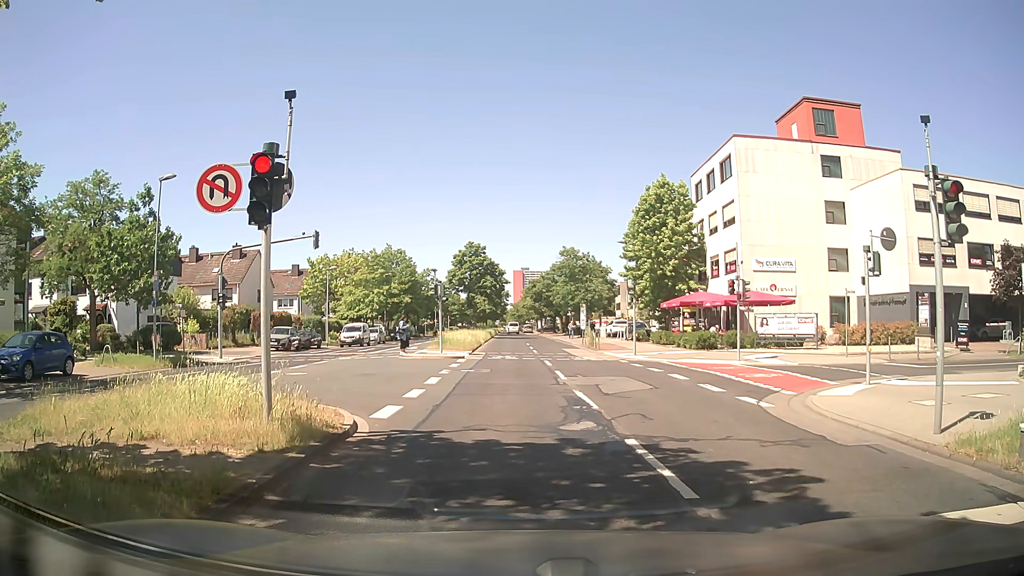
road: secondary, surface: asphalt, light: Day
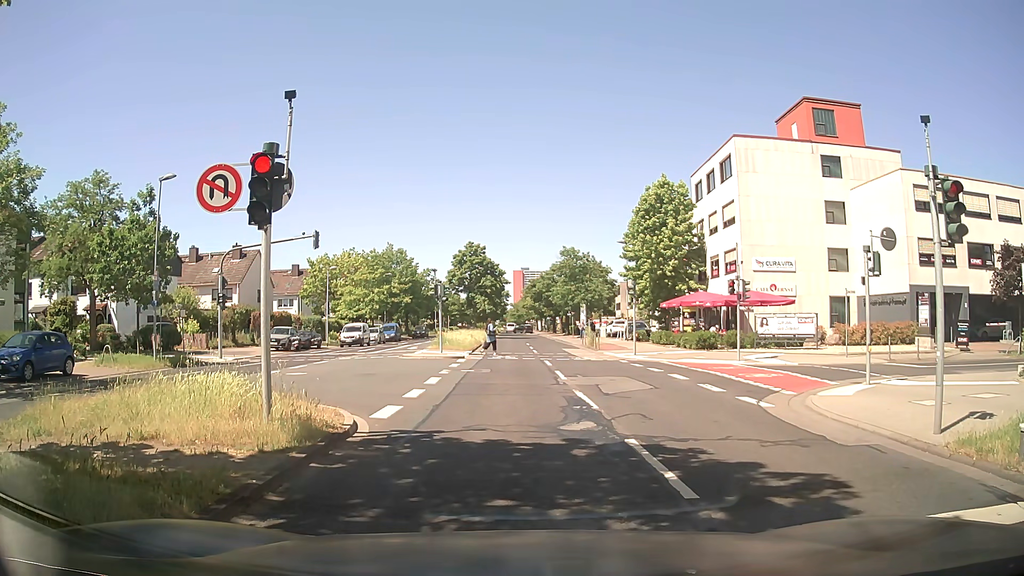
(0.0, 0.0) m; 0°
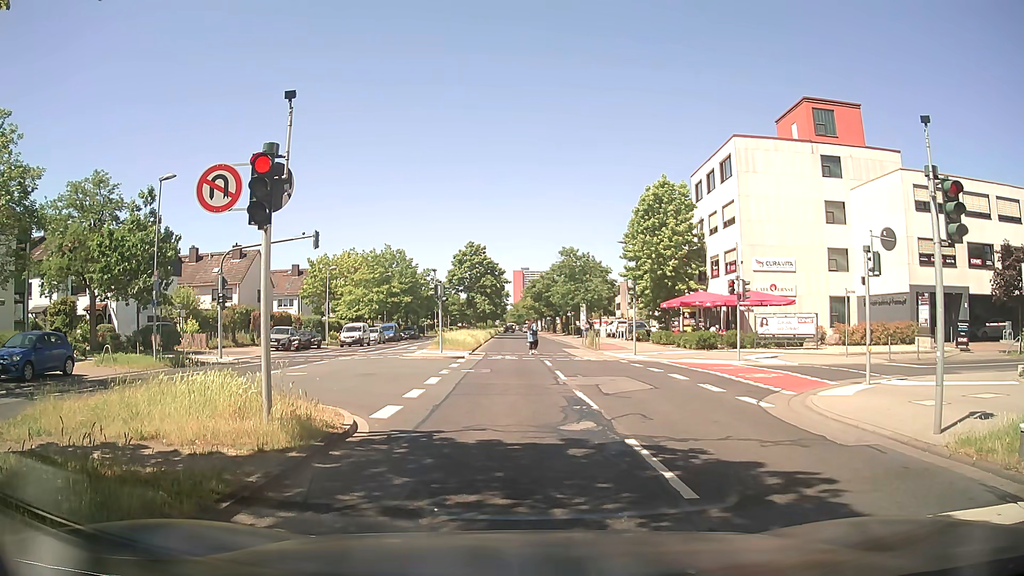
(0.0, 0.0) m; 0°
